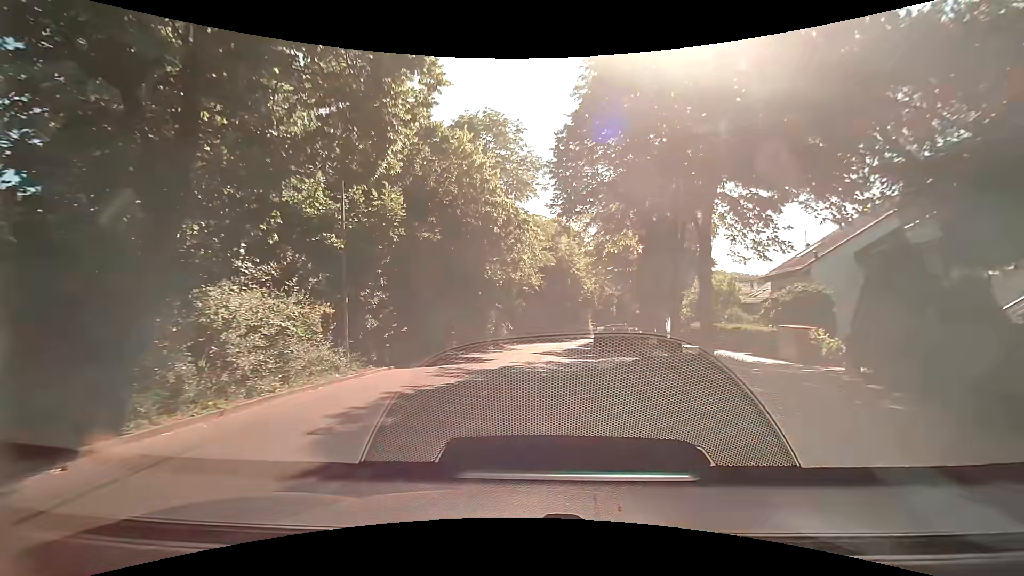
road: residential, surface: asphalt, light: Day
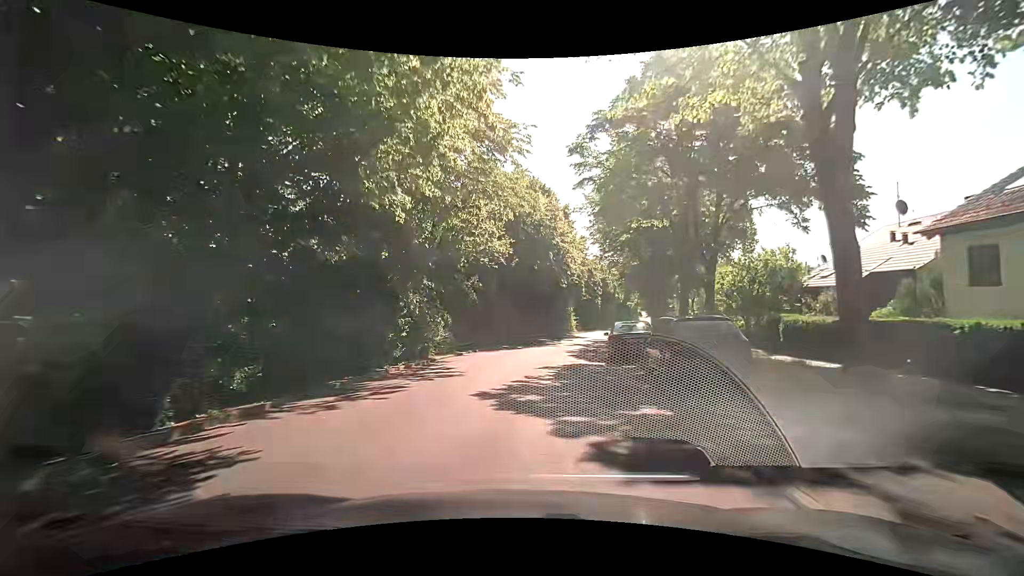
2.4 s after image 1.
(+0.5, +16.8) m; +2°
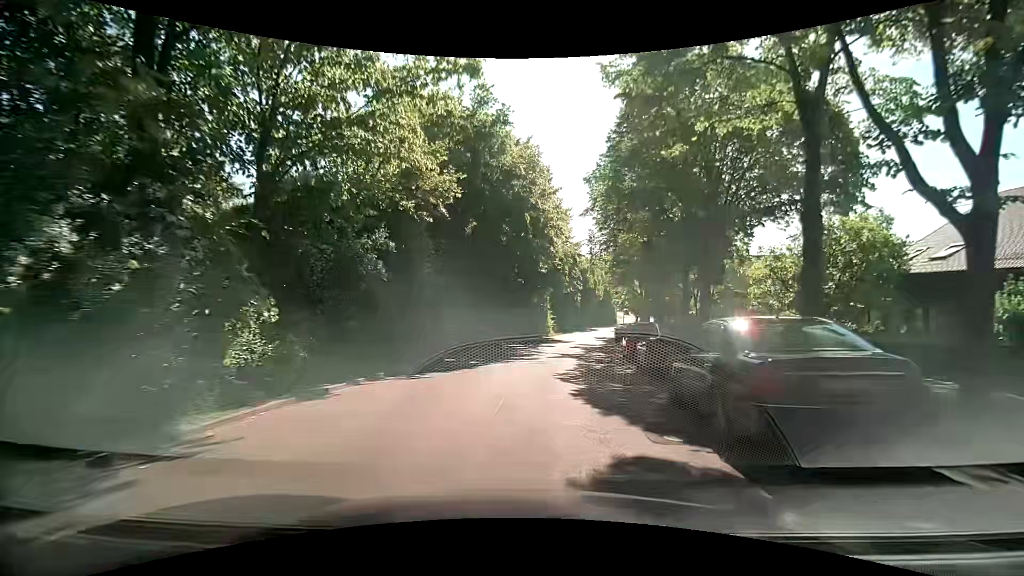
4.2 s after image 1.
(+0.3, +12.3) m; +4°
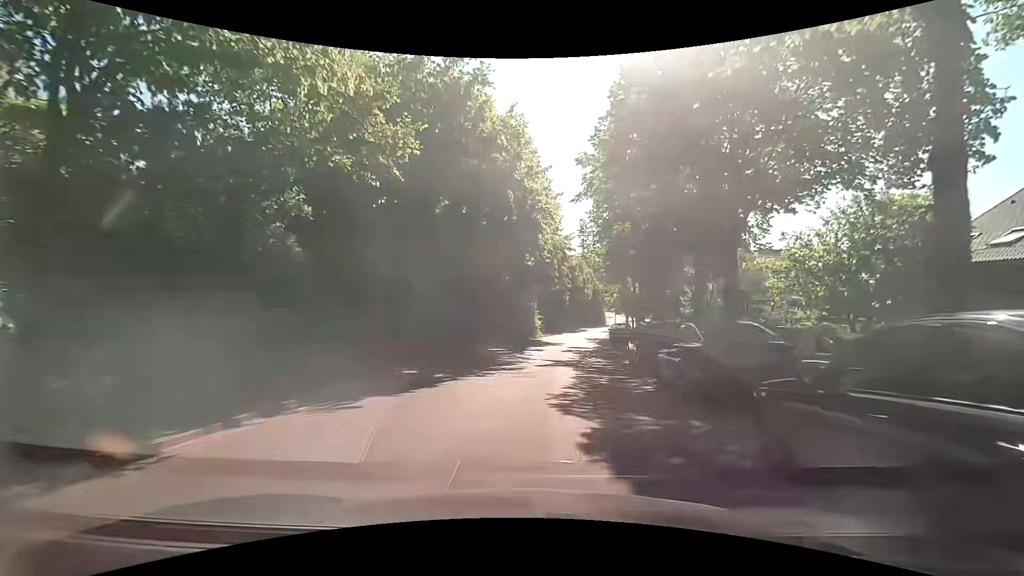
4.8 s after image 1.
(0.0, +4.1) m; +1°
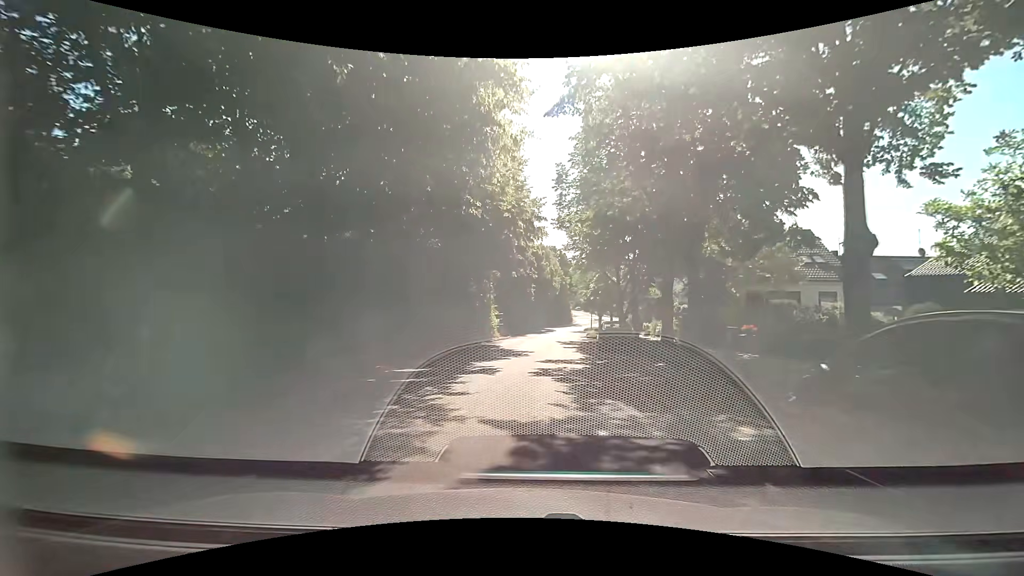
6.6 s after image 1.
(+0.7, +12.5) m; +4°
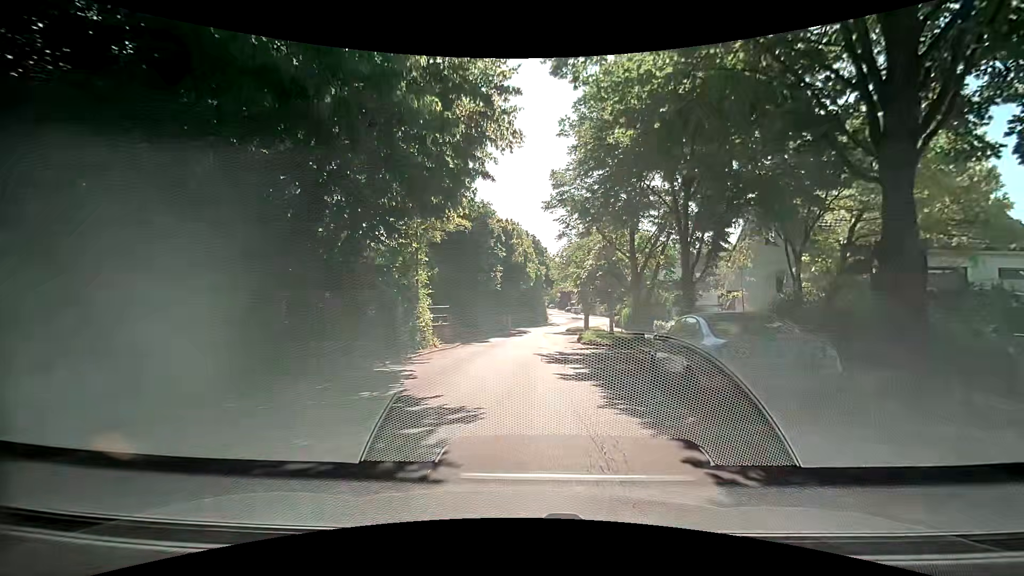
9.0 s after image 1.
(+0.8, +16.7) m; +4°
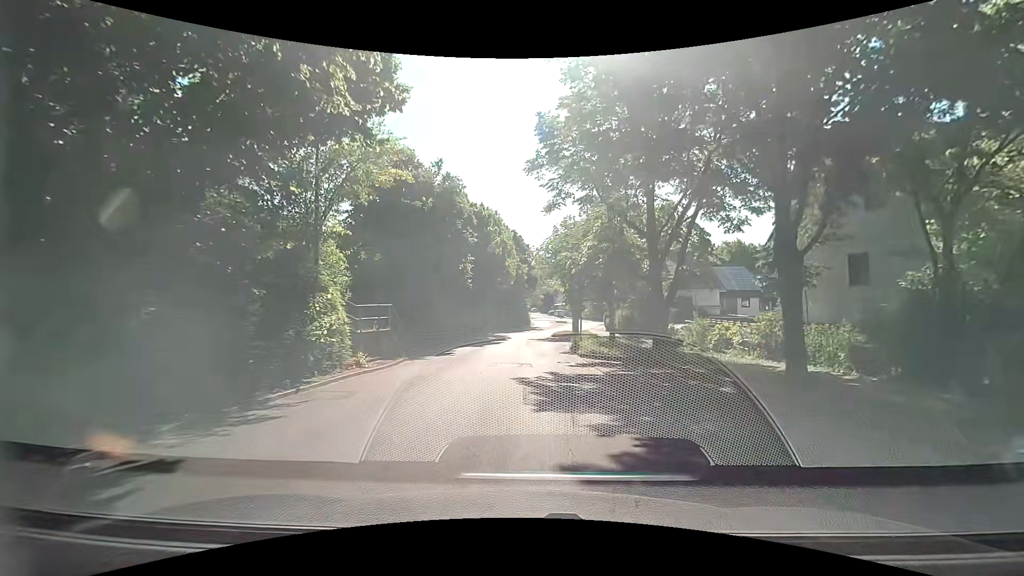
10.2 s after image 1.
(+0.3, +8.2) m; +3°
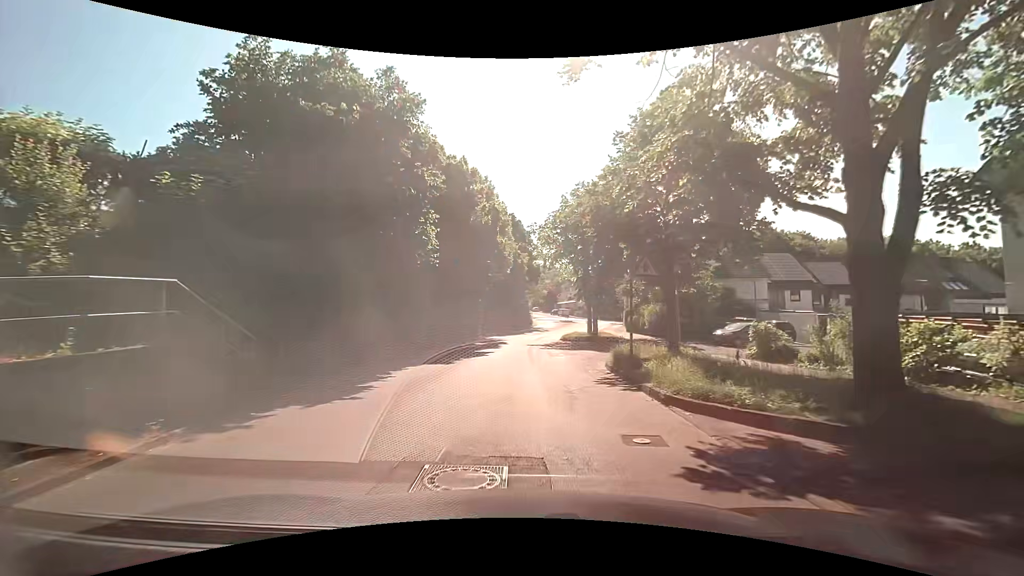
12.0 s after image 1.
(0.0, +12.1) m; -1°
(0, +10) (+1, +20) (+1, +30) (+2, +40) (+3, +50) (+6, +59) (+9, +69) (+12, +79) (+13, +89) (+12, +99) m
